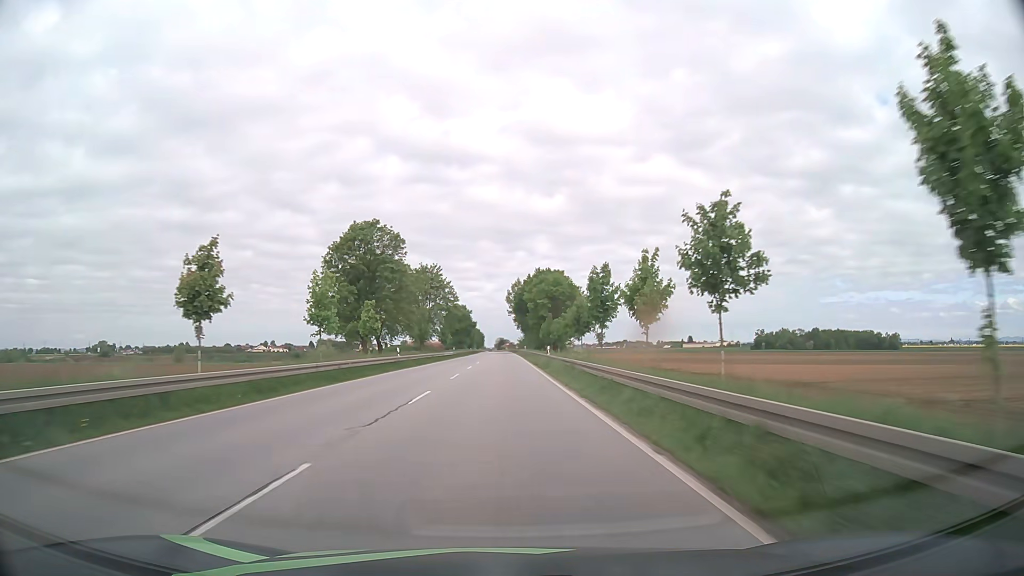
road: primary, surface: asphalt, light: Day
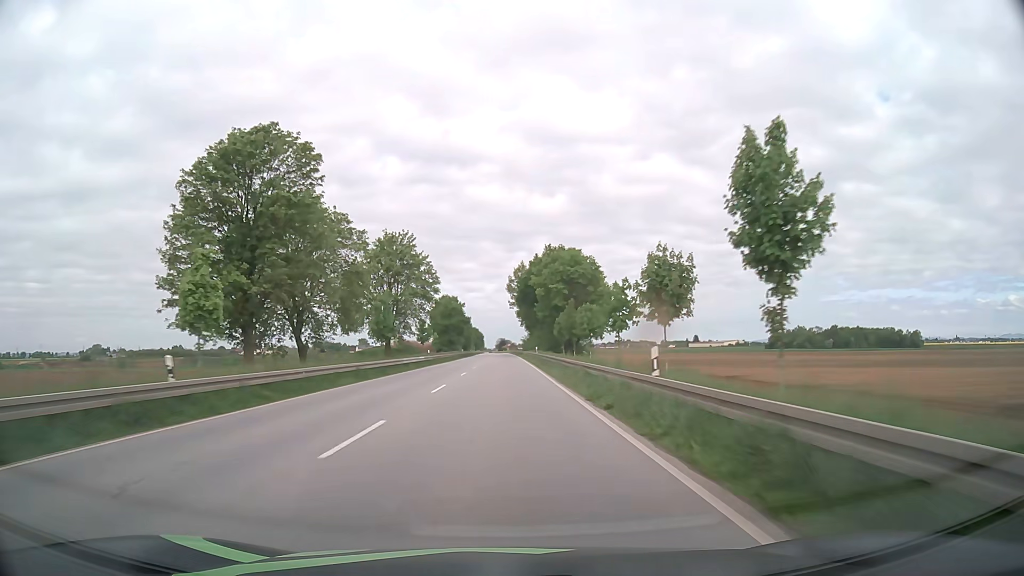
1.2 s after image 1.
(-0.1, +31.4) m; 0°
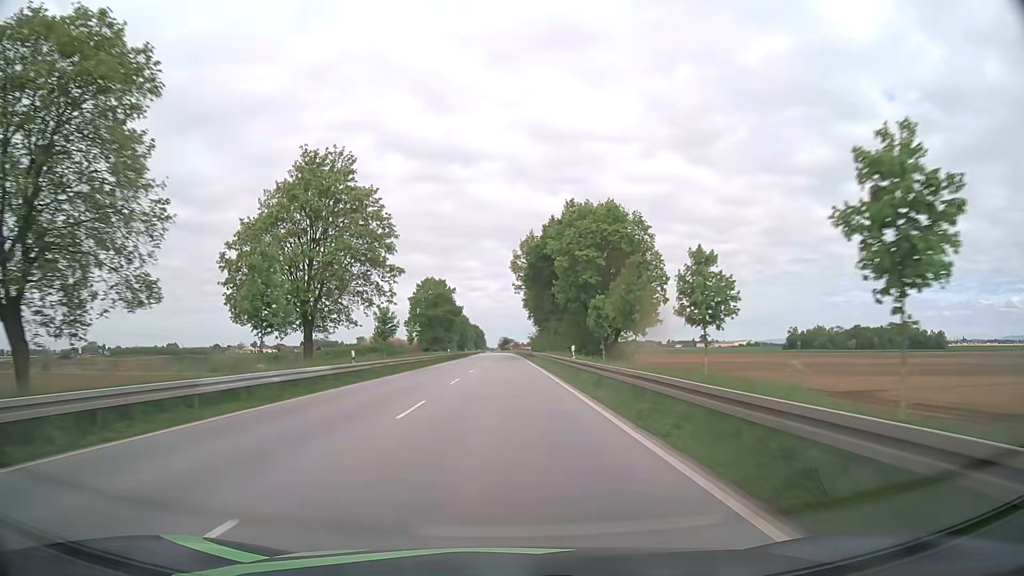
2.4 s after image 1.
(-0.1, +31.4) m; -1°
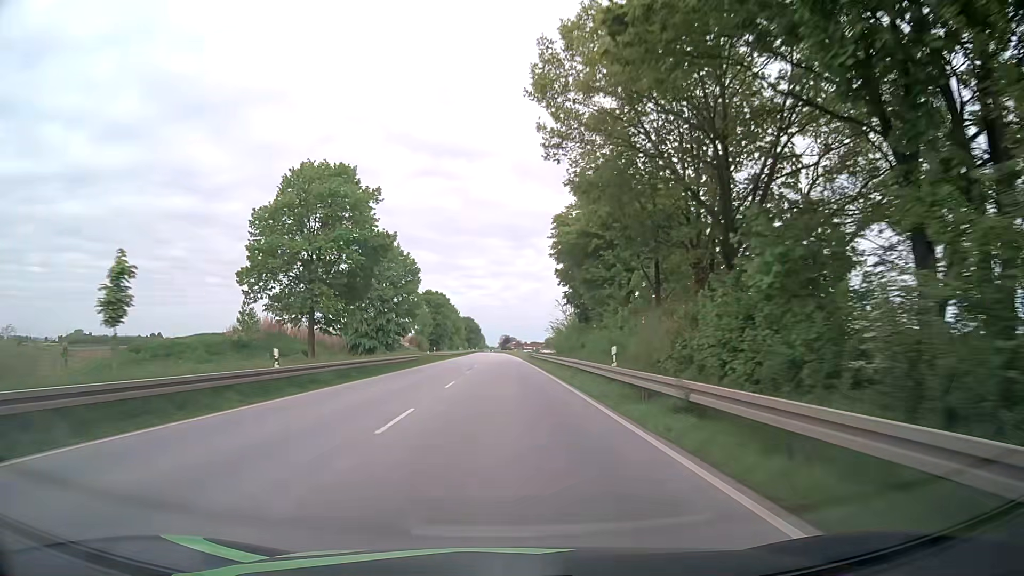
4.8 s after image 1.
(+0.2, +62.8) m; 0°
(0, +10) (0, +20) (0, +30) (0, +40) (0, +50) (0, +60) (0, +70) (-1, +80) (-1, +90) (-1, +100) m
